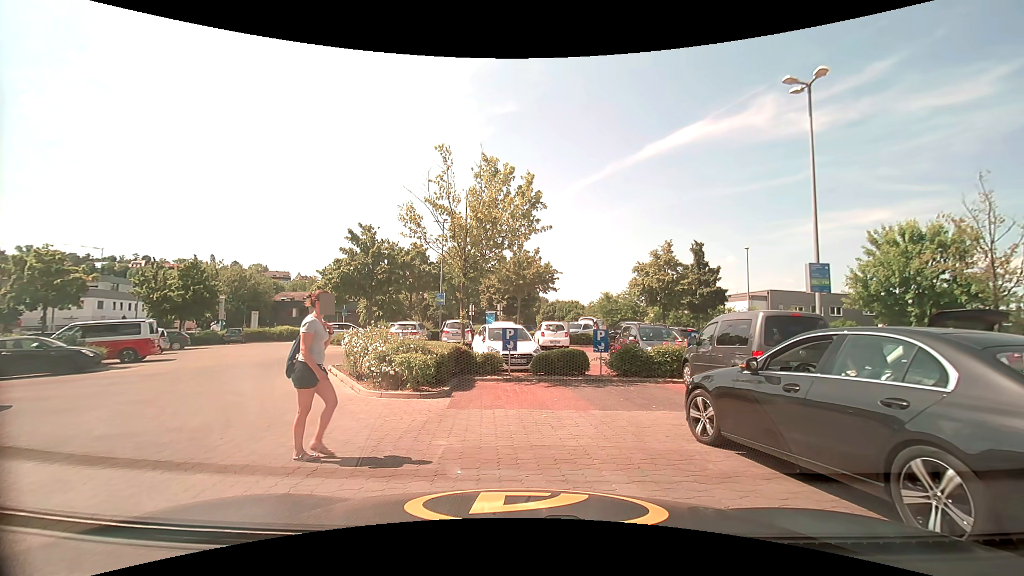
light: Day
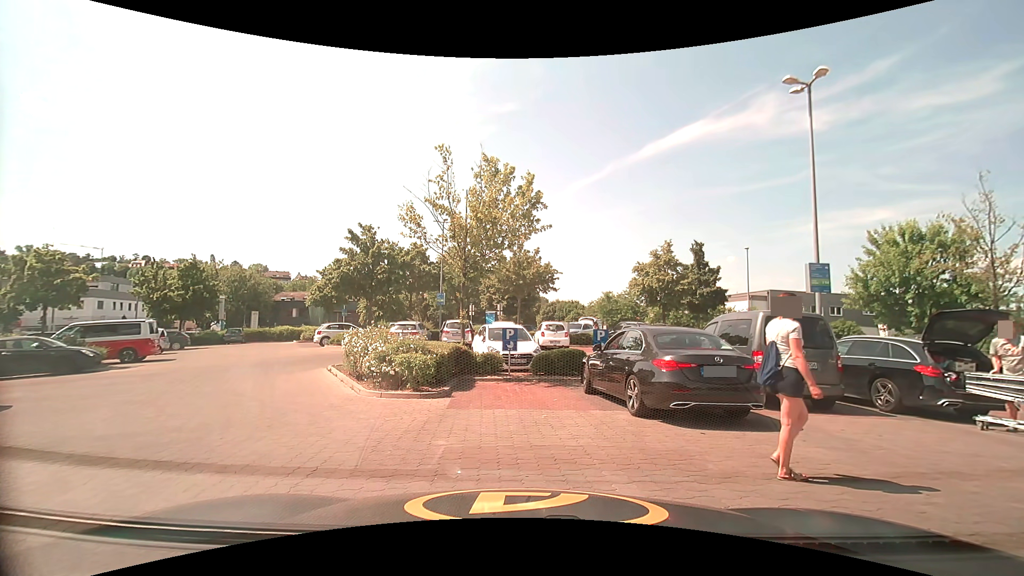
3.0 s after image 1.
(0.0, 0.0) m; 0°
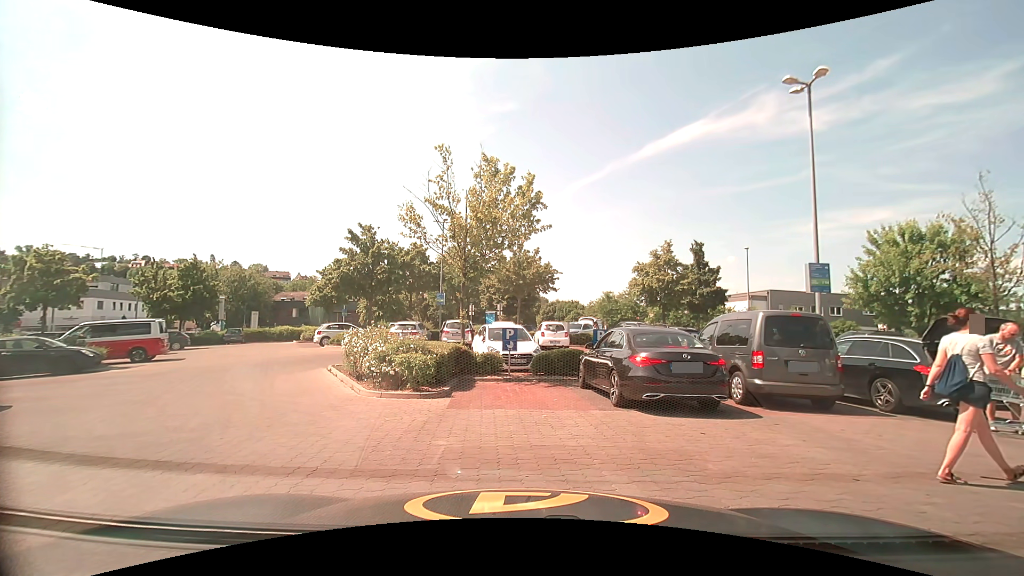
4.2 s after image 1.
(0.0, 0.0) m; 0°
